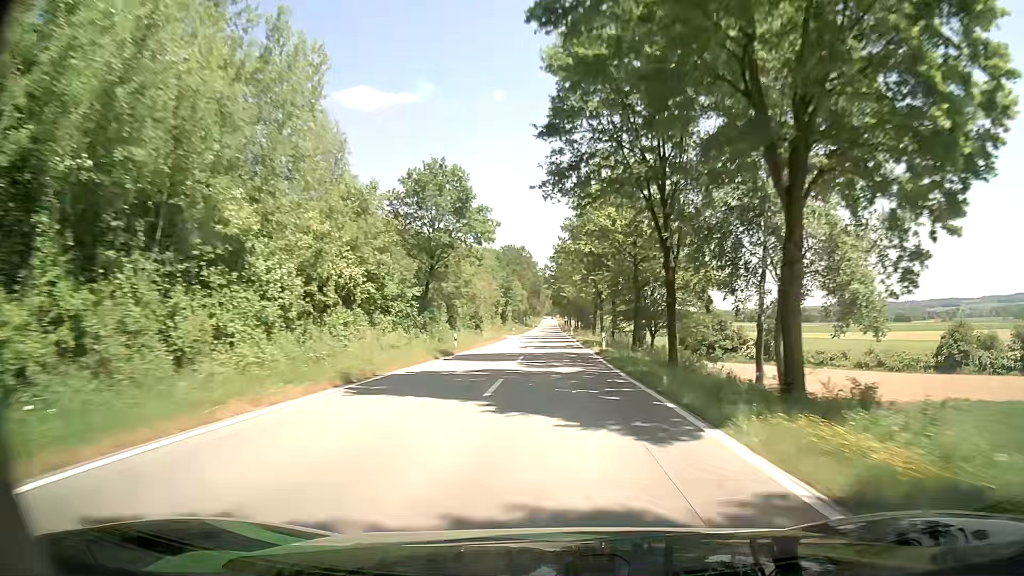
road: tertiary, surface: asphalt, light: Day
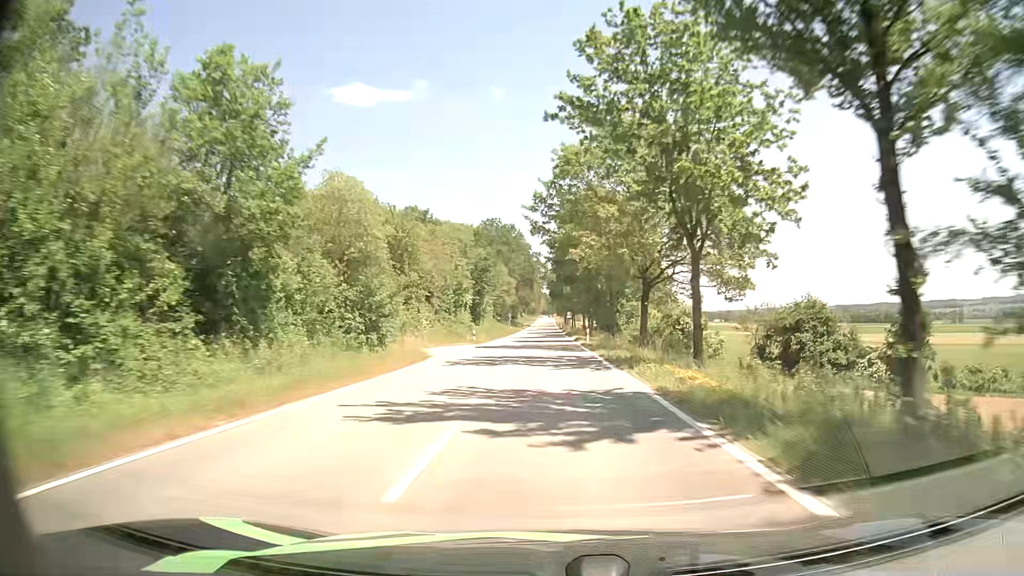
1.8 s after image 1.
(+0.1, +44.3) m; 0°
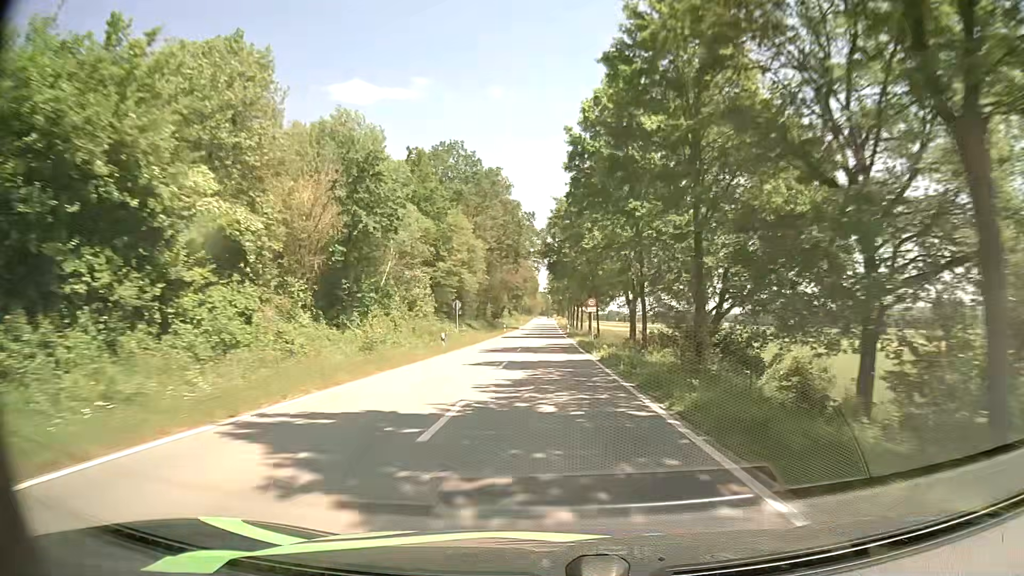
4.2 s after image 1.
(+0.3, +59.8) m; 0°
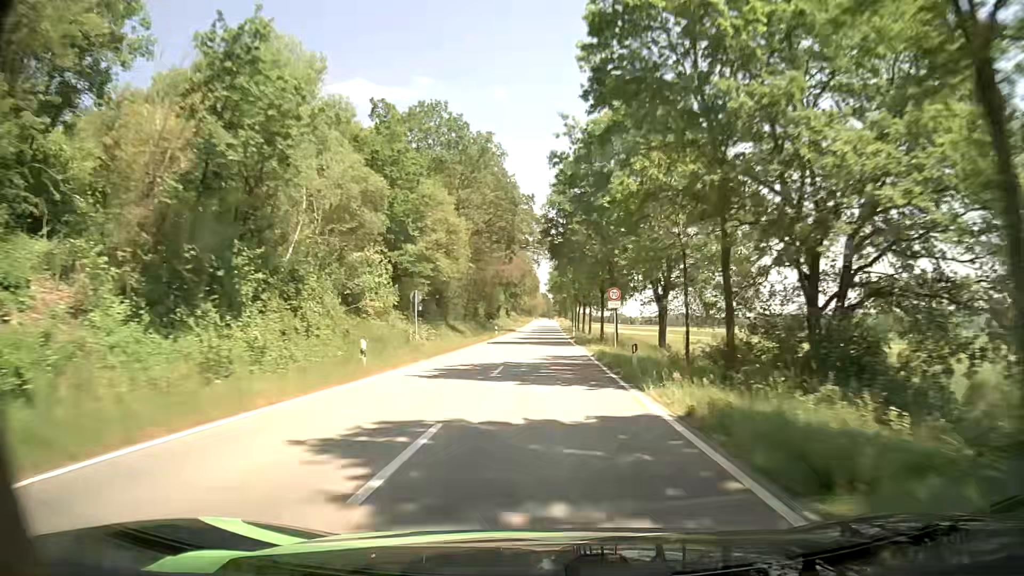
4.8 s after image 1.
(-0.1, +15.3) m; 0°
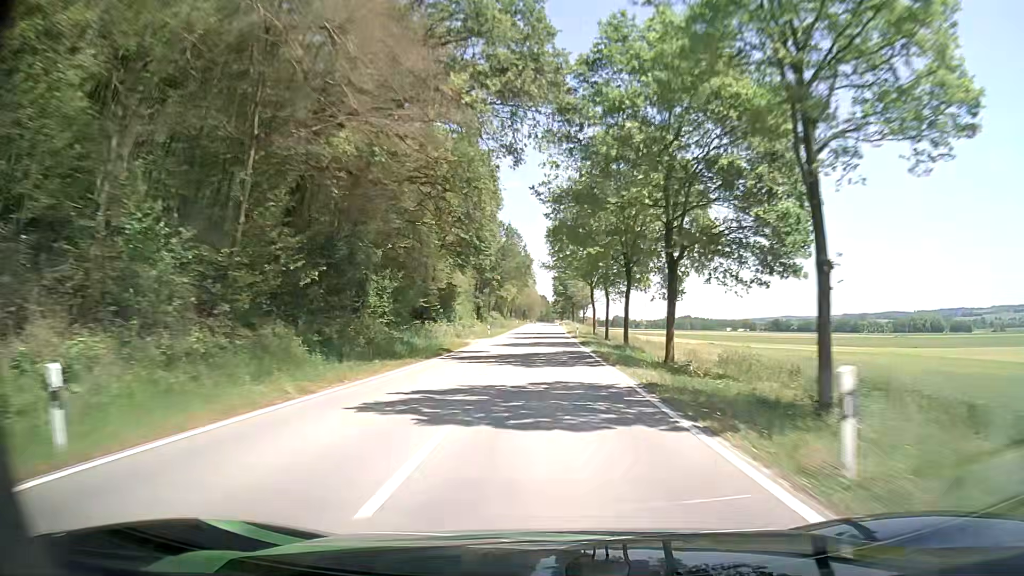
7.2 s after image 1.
(0.0, +62.5) m; 0°
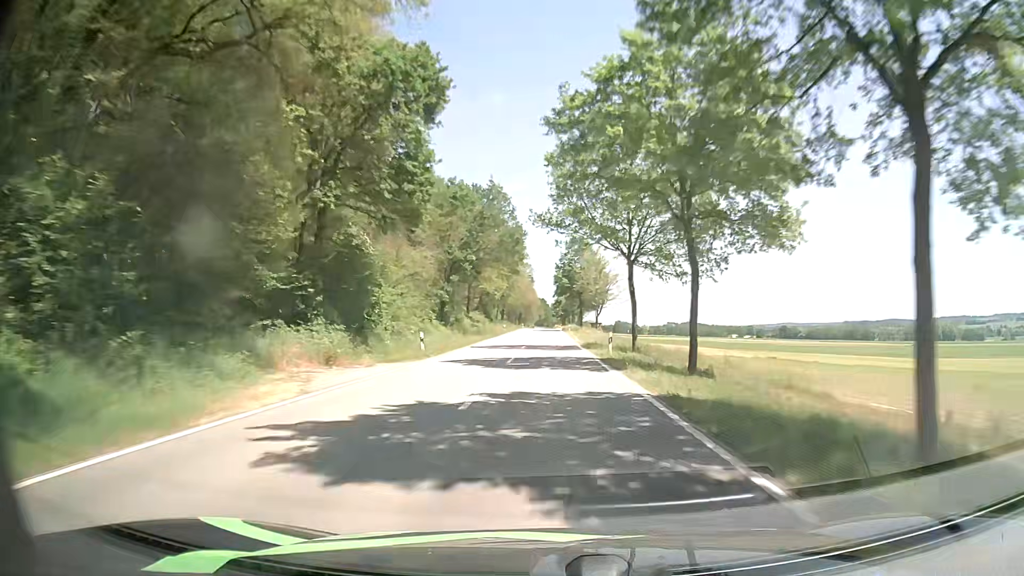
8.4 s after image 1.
(0.0, +31.8) m; 0°
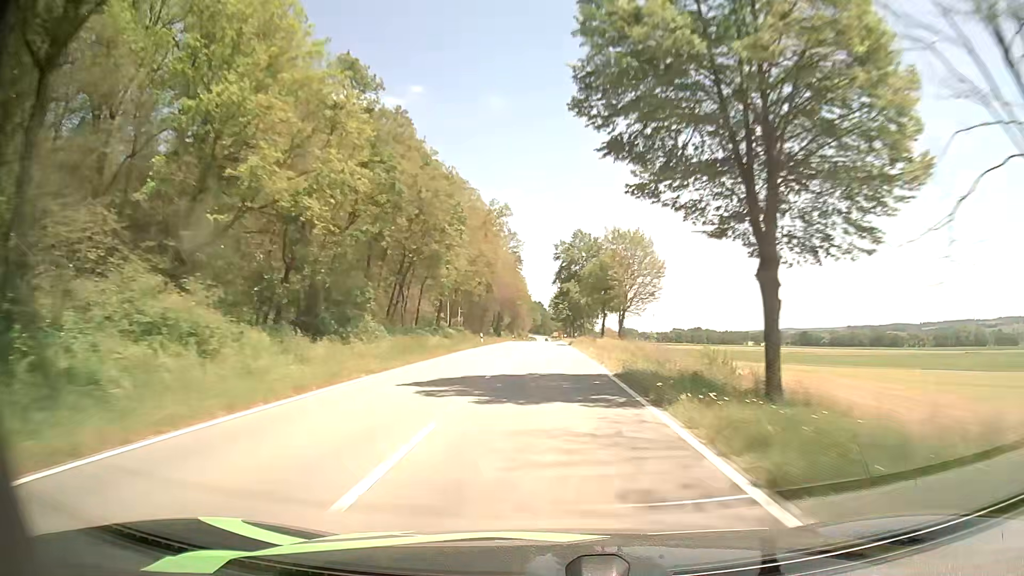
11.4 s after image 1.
(-0.4, +80.5) m; 0°
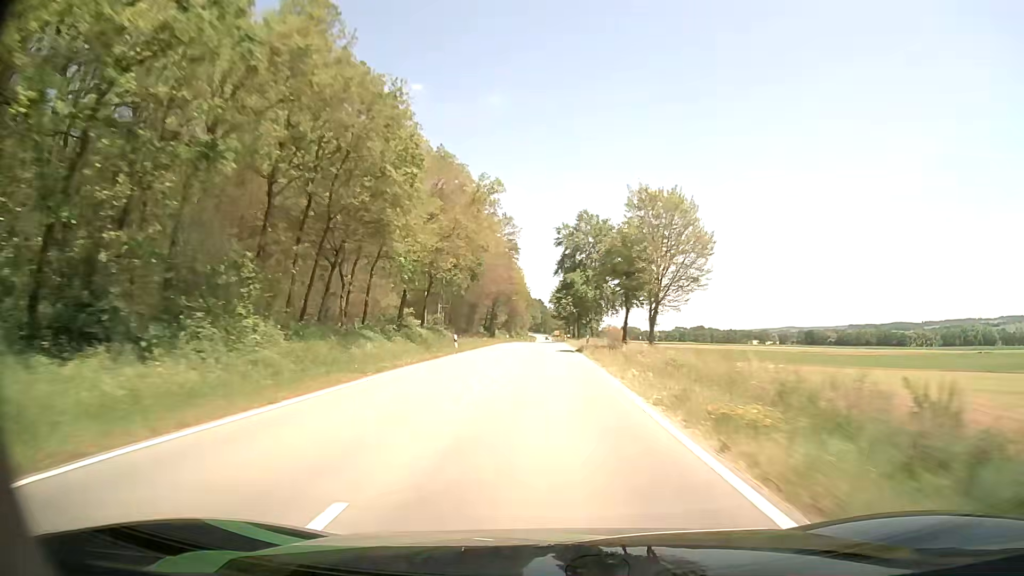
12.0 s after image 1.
(0.0, +16.1) m; 0°
(0, +10) (0, +20) (0, +30) (0, +40) (0, +50) (0, +60) (0, +70) (-1, +80) (-1, +90) (-1, +100) m
